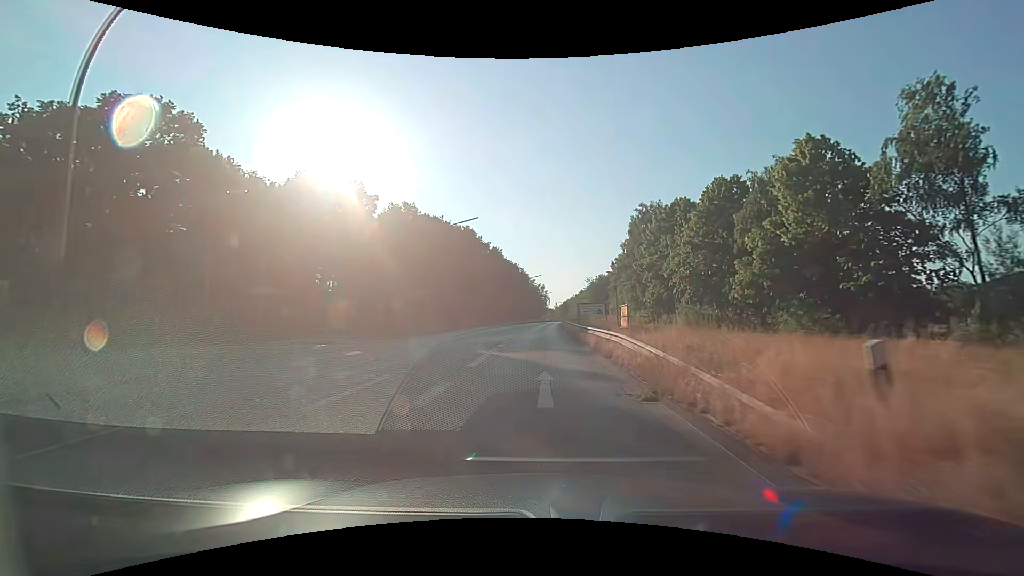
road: secondary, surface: asphalt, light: Day
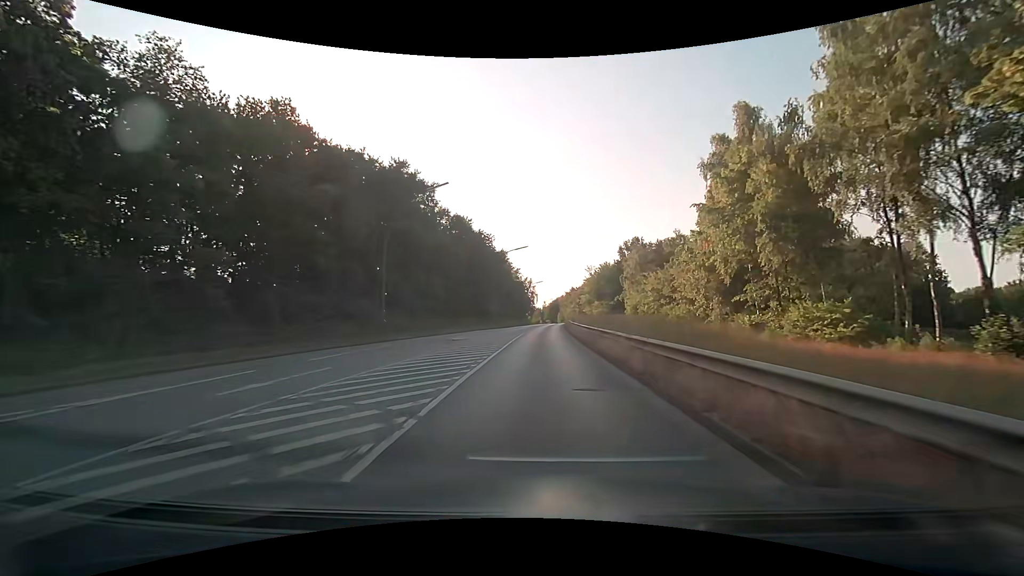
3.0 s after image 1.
(+0.3, +43.3) m; +1°
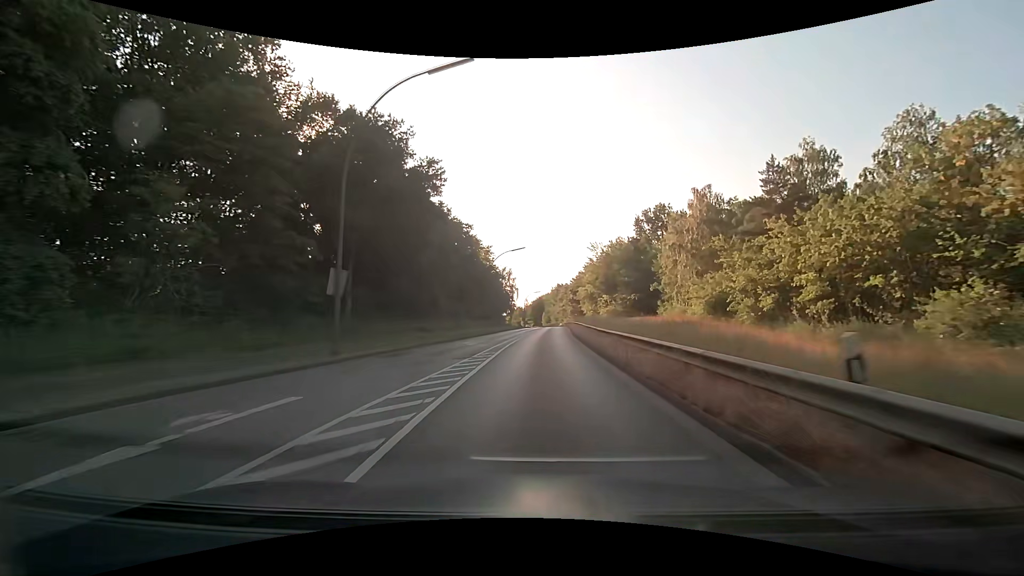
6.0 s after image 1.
(+0.8, +45.0) m; +2°
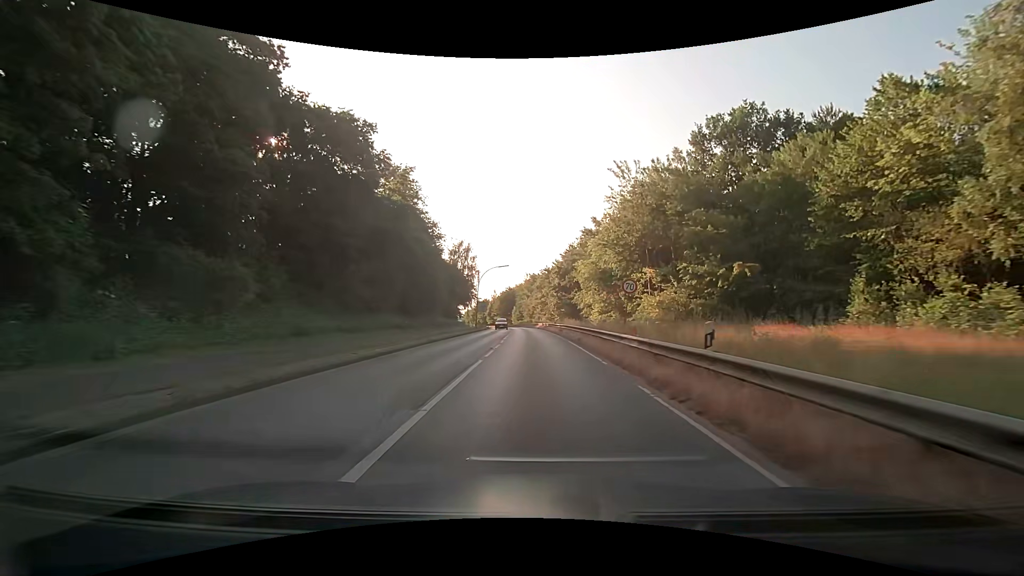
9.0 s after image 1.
(+1.2, +48.3) m; +3°
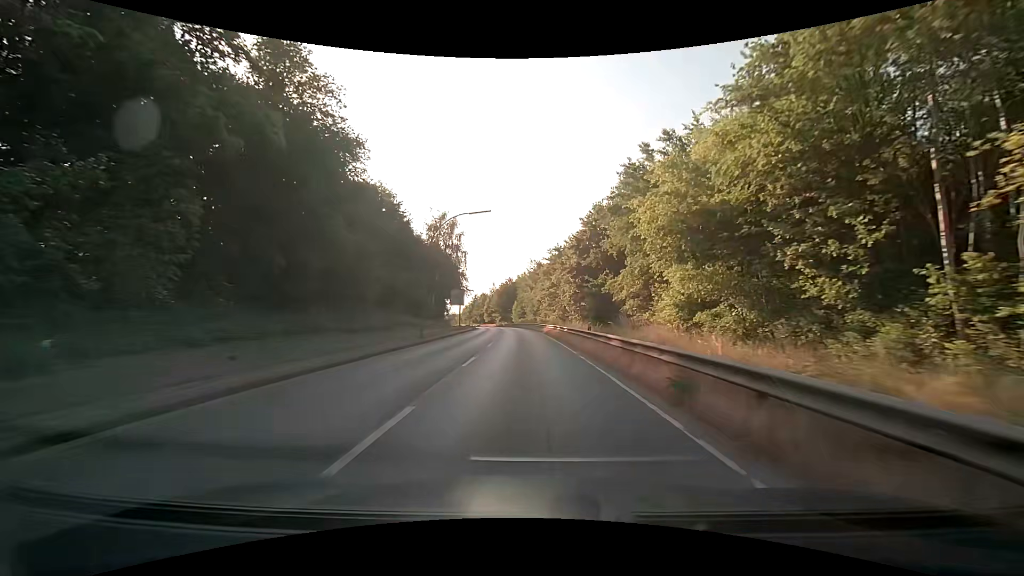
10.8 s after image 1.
(0.0, +30.1) m; -1°
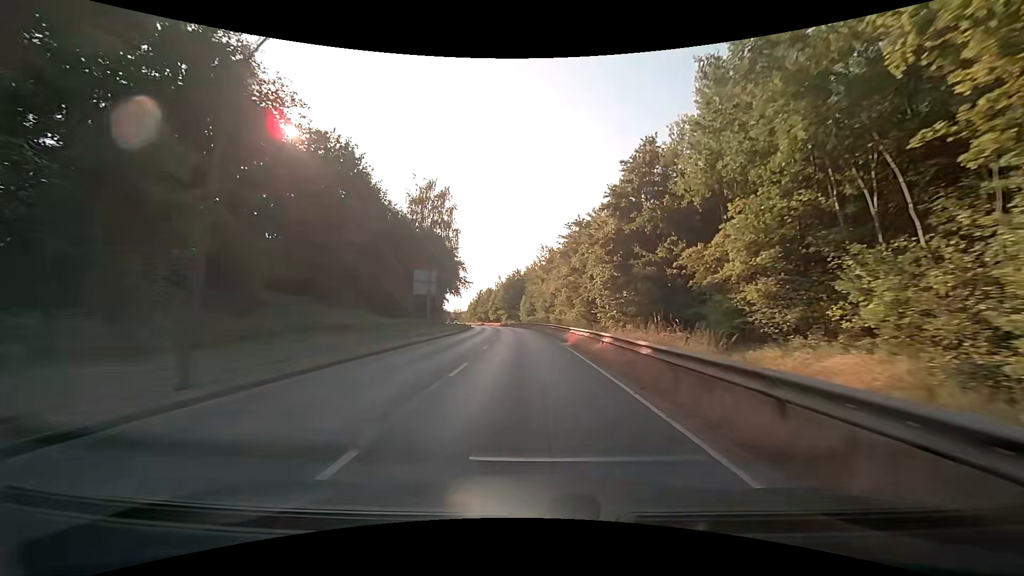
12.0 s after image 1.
(-0.3, +20.5) m; -2°
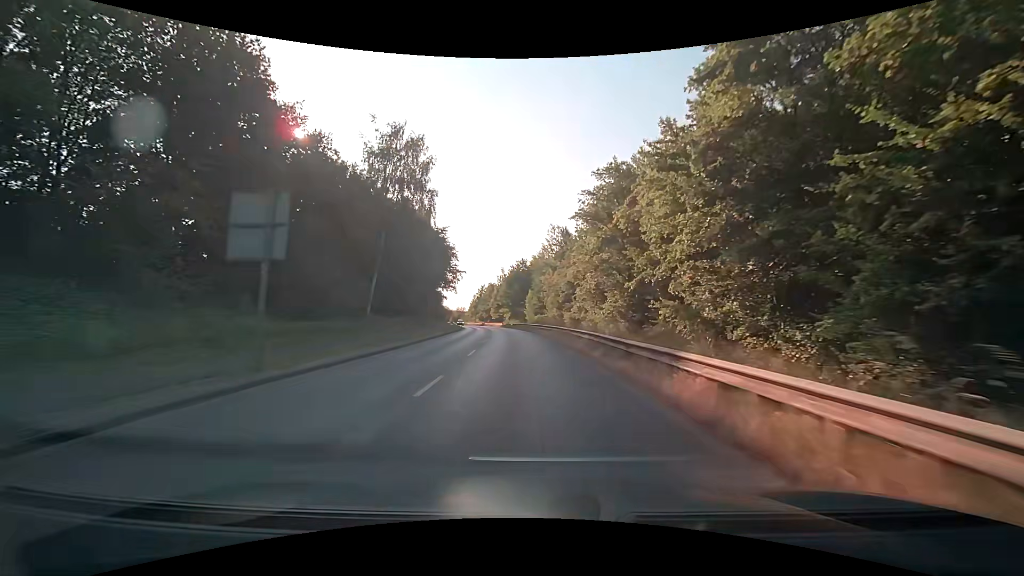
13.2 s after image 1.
(-0.1, +20.9) m; 0°
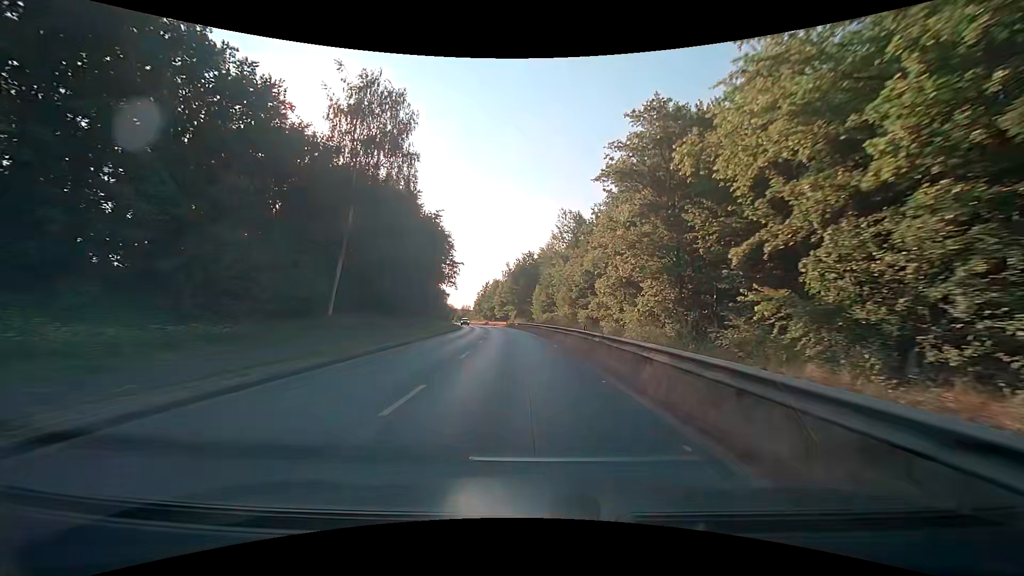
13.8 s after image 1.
(-0.1, +10.6) m; -1°
(0, +10) (0, +20) (-1, +30) (-2, +40) (-2, +50) (-3, +60) (-5, +70) (-6, +80) (-7, +90) (-9, +100) m
